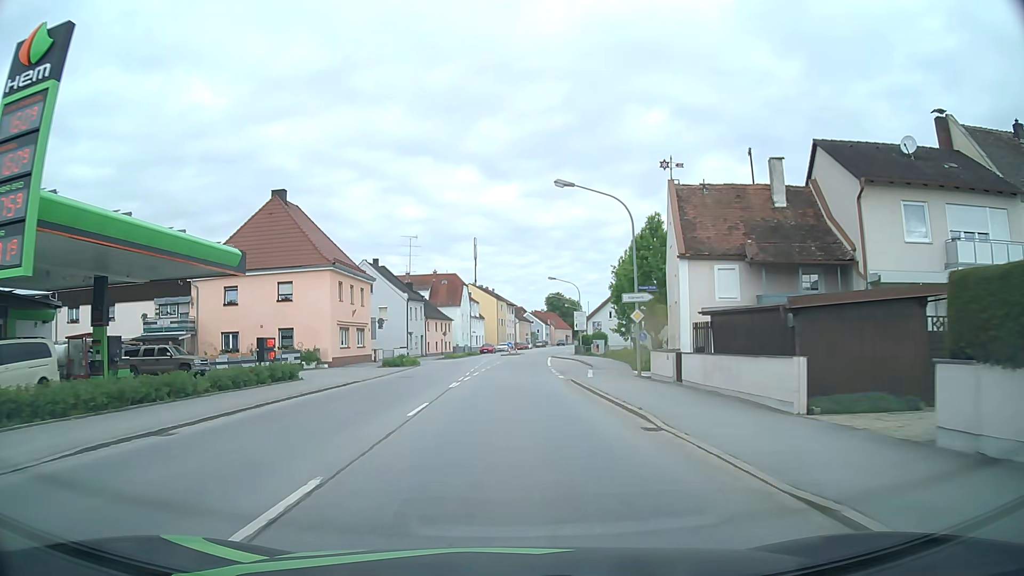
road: primary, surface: asphalt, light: Day
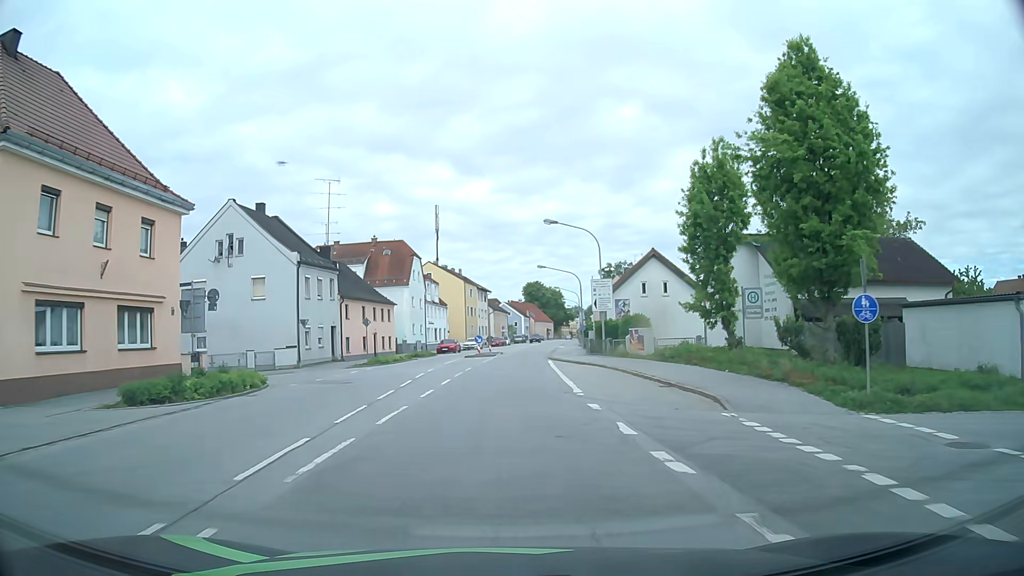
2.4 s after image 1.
(+0.5, +29.3) m; +3°
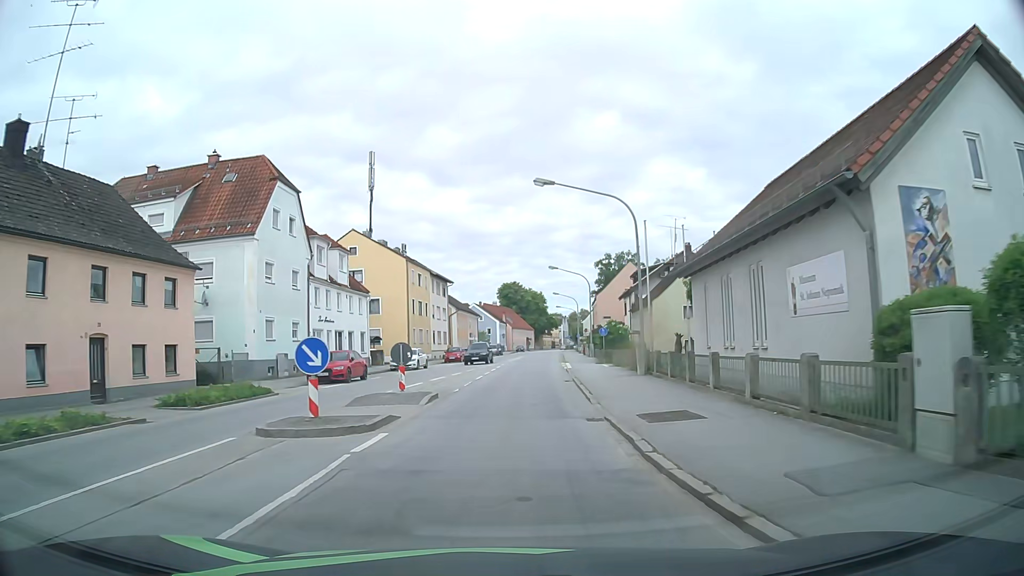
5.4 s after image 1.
(+0.5, +35.9) m; +2°
(0, +10) (0, +20) (+1, +30) (+1, +40) (+2, +50) (+3, +60) (+3, +70) (+4, +80) (+5, +90) (+6, +100) m
